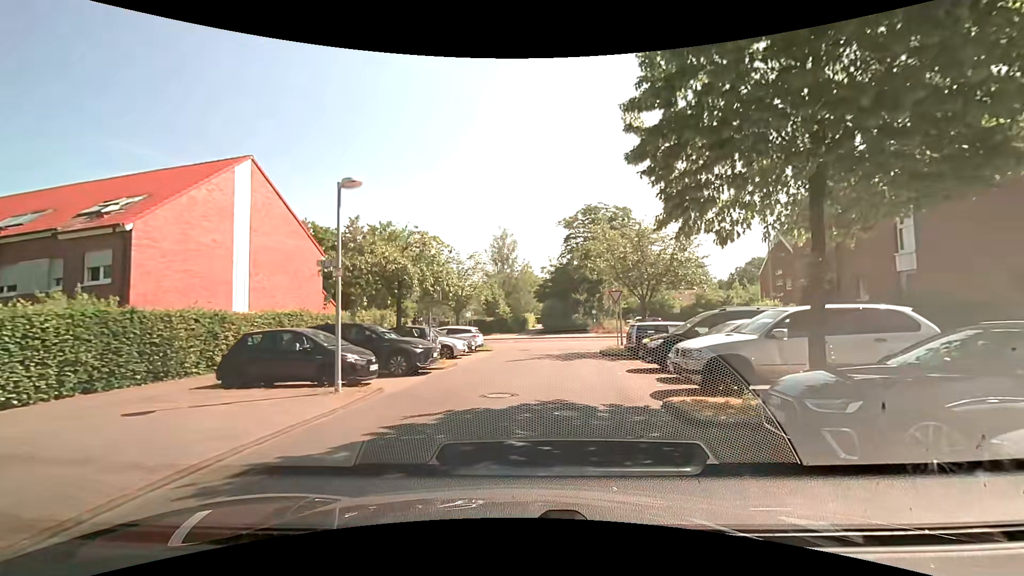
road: residential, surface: asphalt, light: Day
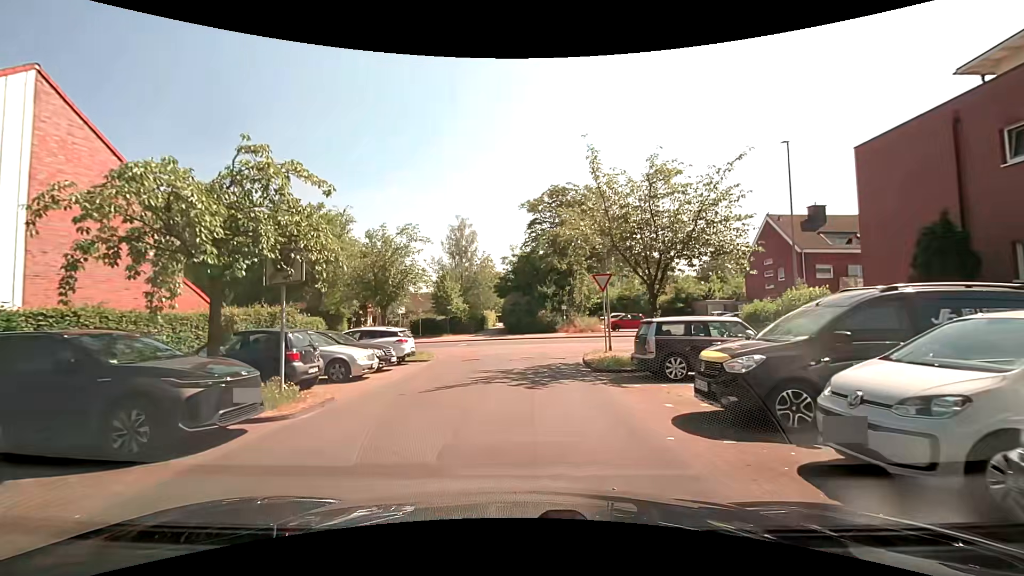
(+0.5, +8.5) m; +2°
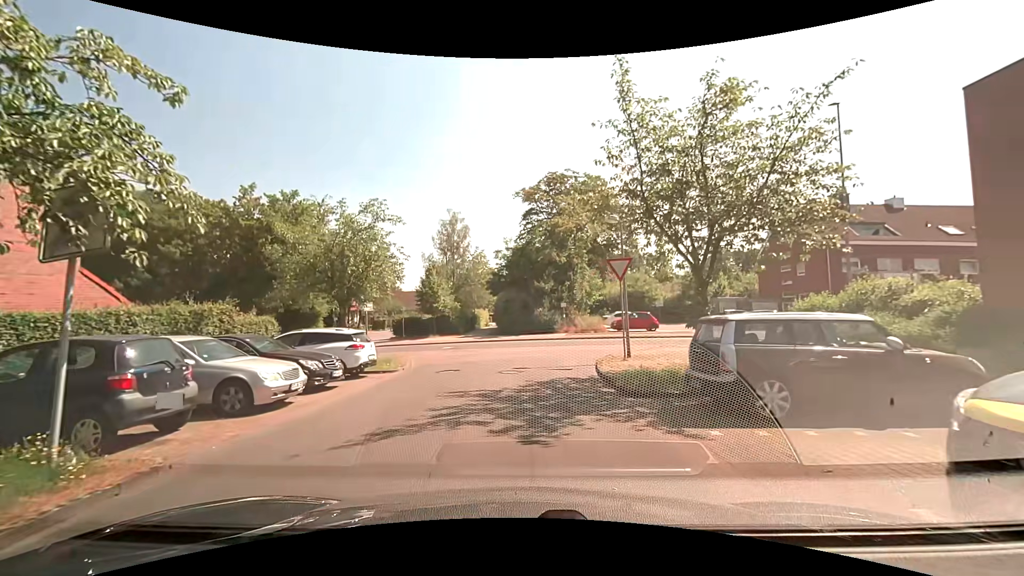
(+0.2, +4.5) m; +1°
